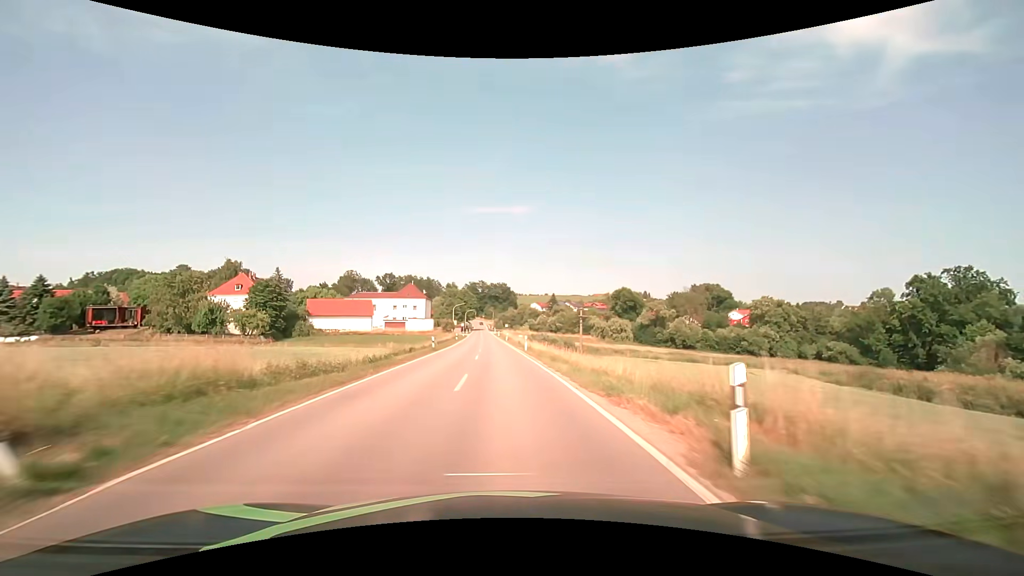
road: secondary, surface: asphalt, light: Day
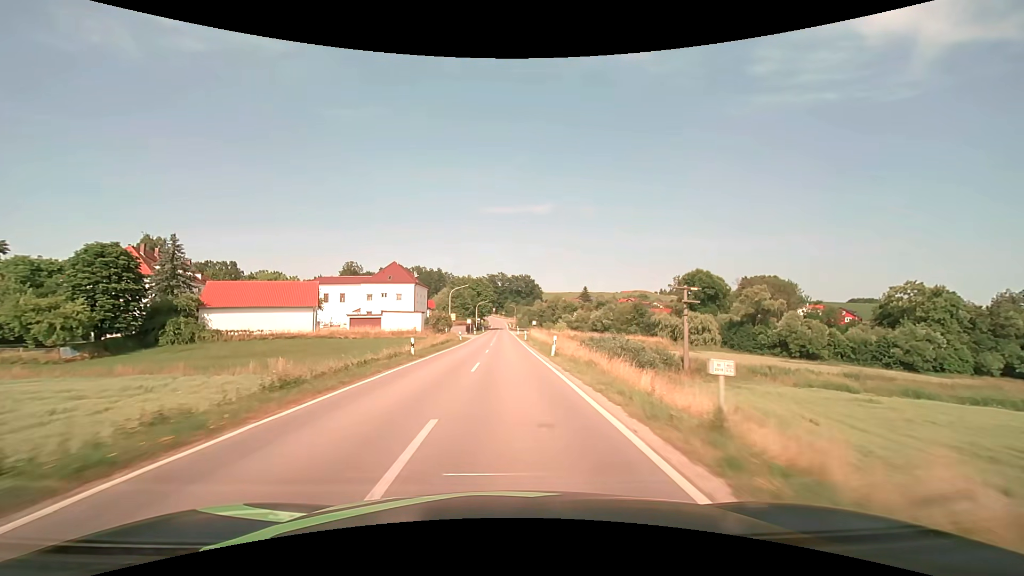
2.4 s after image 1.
(-1.4, +44.8) m; -3°
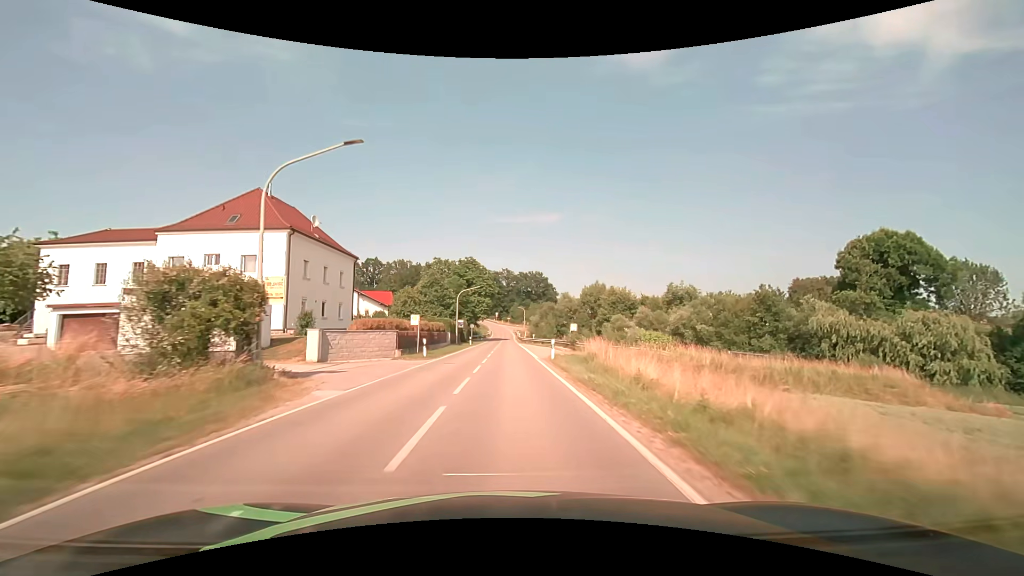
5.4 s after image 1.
(-0.1, +54.6) m; 0°
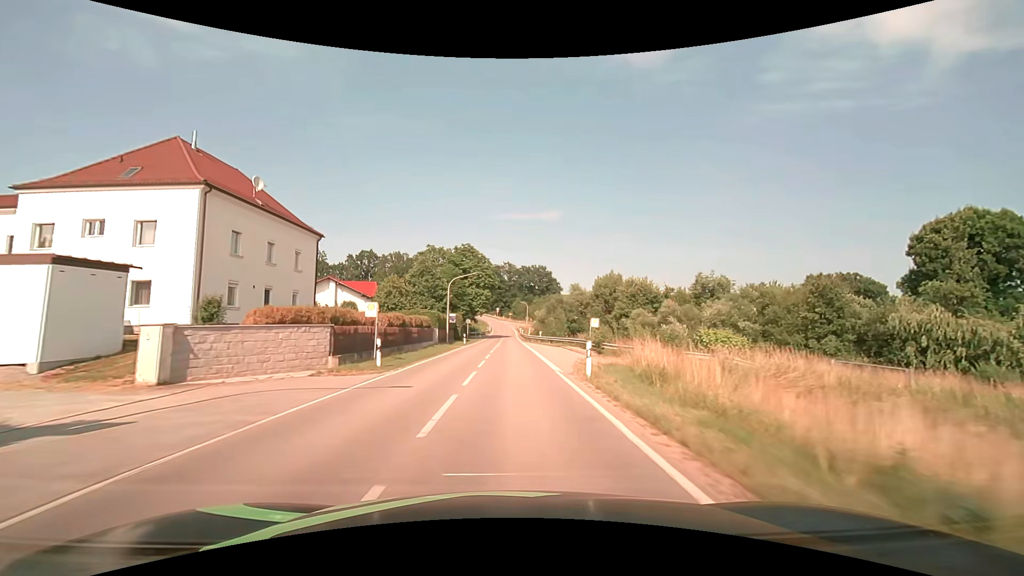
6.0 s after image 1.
(-0.1, +10.8) m; -1°
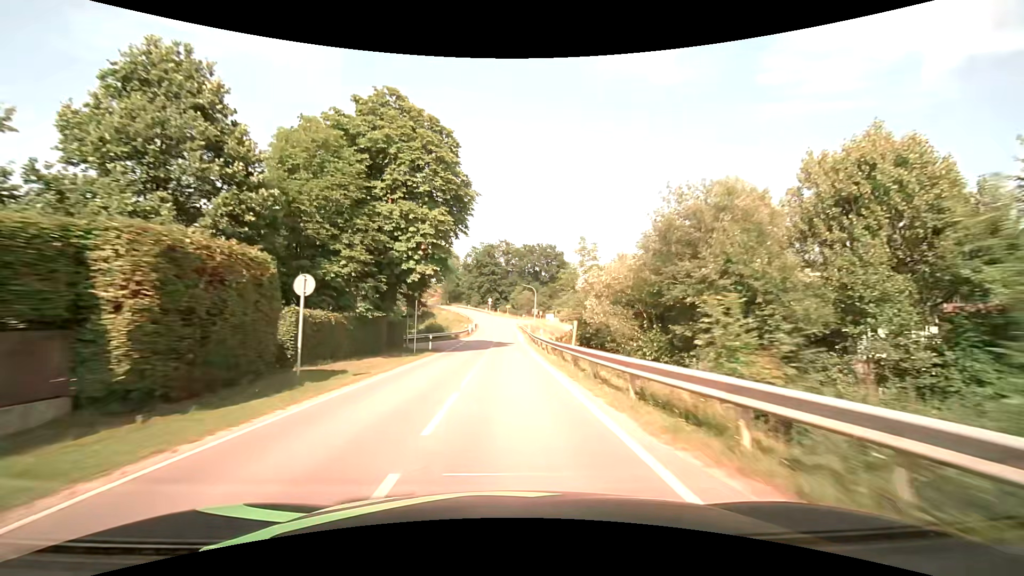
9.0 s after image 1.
(+0.3, +53.8) m; 0°
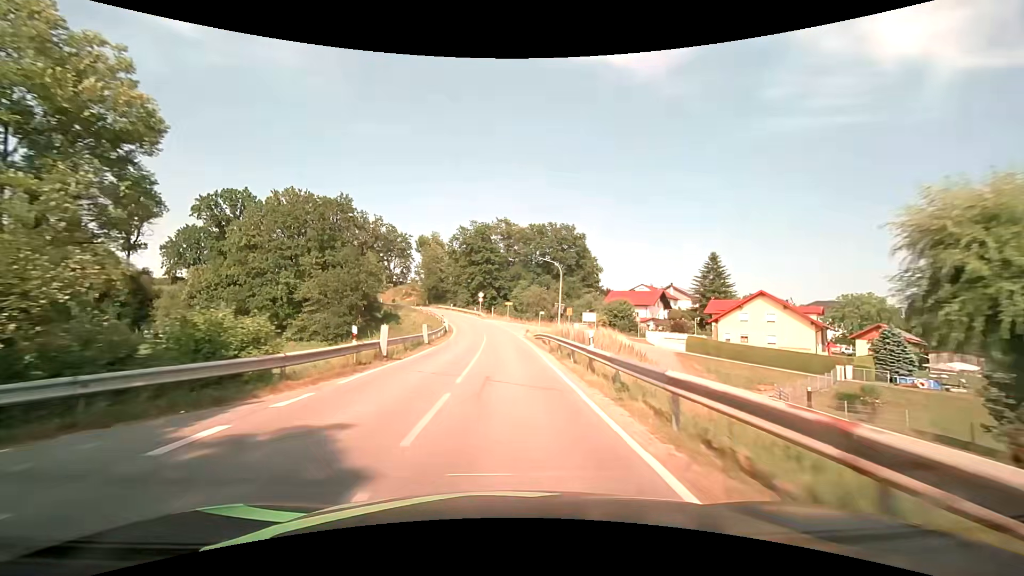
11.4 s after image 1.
(-0.1, +42.9) m; 0°
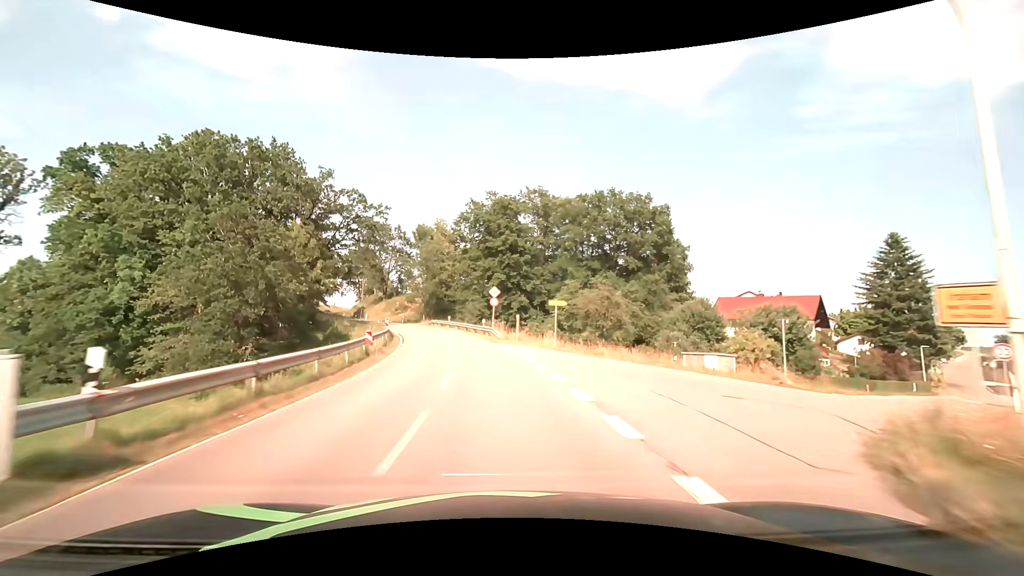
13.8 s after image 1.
(-0.6, +42.2) m; -4°
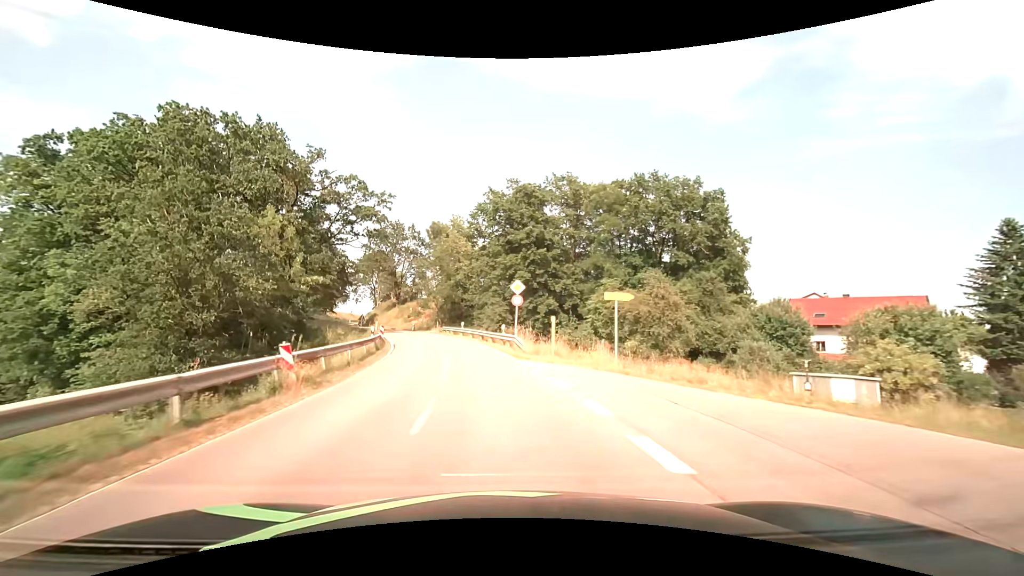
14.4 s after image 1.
(-0.2, +10.4) m; -3°
(0, +10) (-1, +20) (-3, +30) (-5, +40) (-8, +49) (-11, +59) (-15, +68) (-19, +77) (-24, +86) (-28, +95) m
